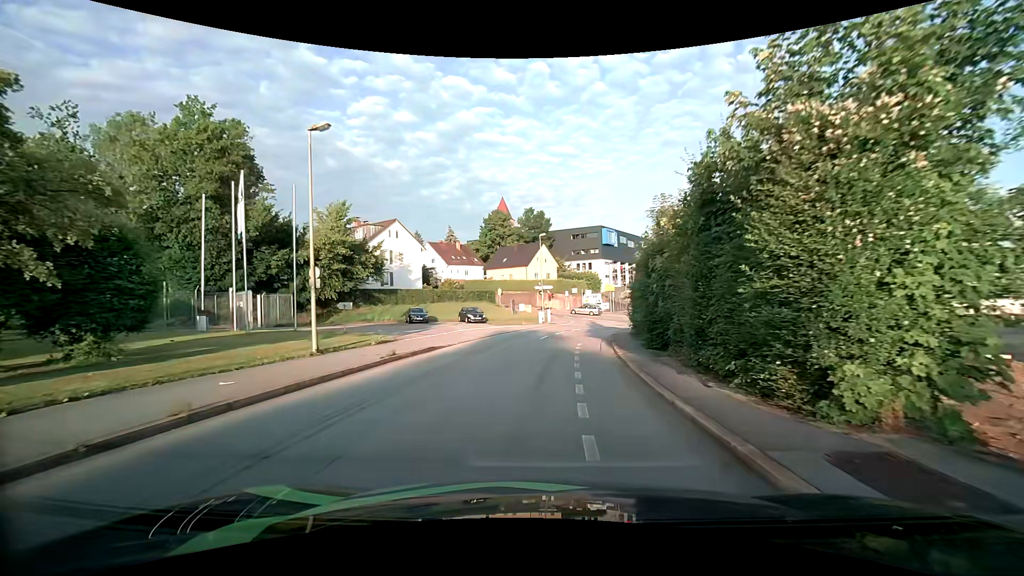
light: Day
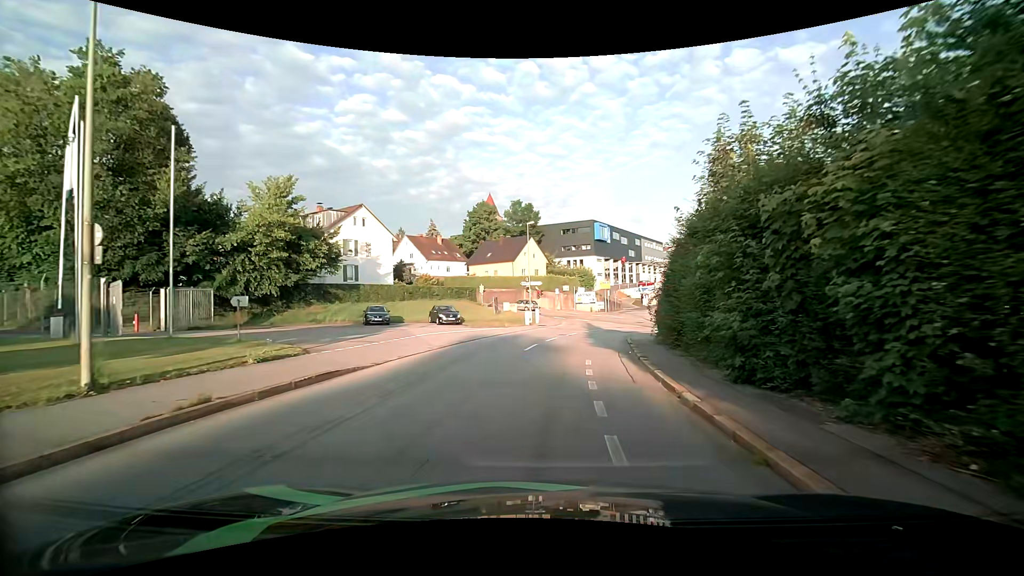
(0.0, +8.1) m; +1°
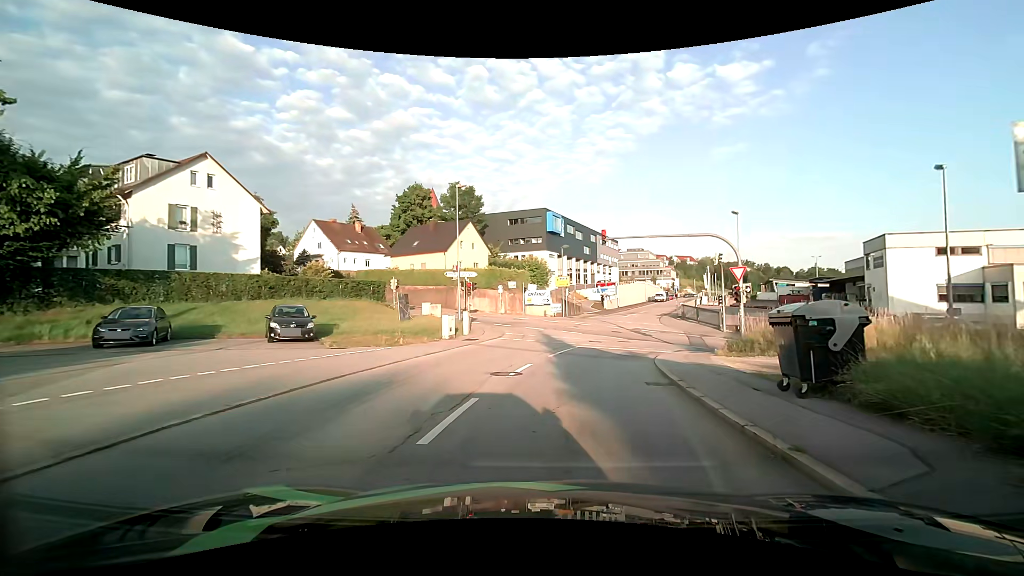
(+0.9, +17.4) m; +6°
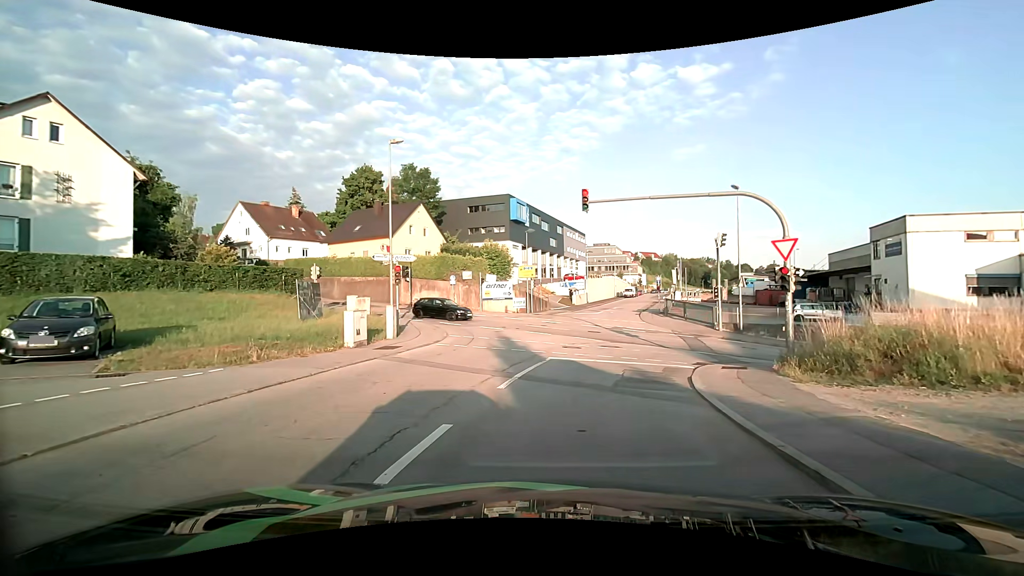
(+0.4, +8.3) m; +4°
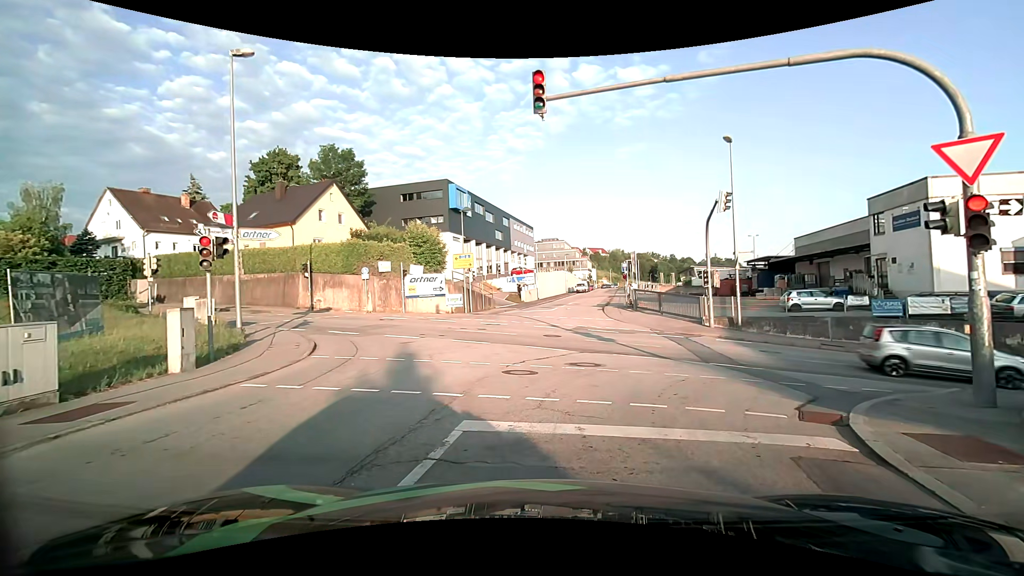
(+0.5, +9.2) m; +7°
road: residential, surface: asphalt
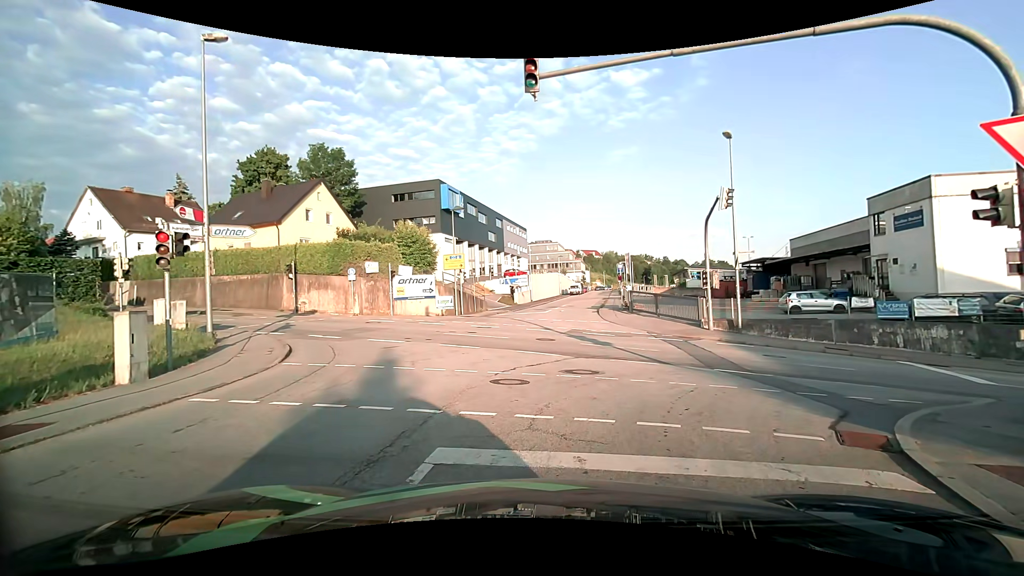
(0.0, +1.1) m; -1°
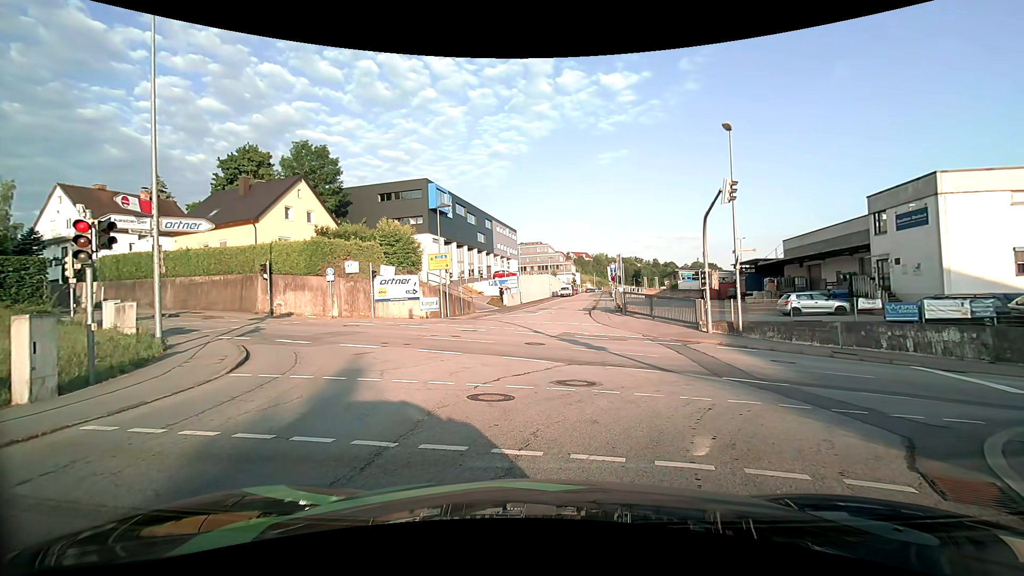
(0.0, +1.5) m; +1°
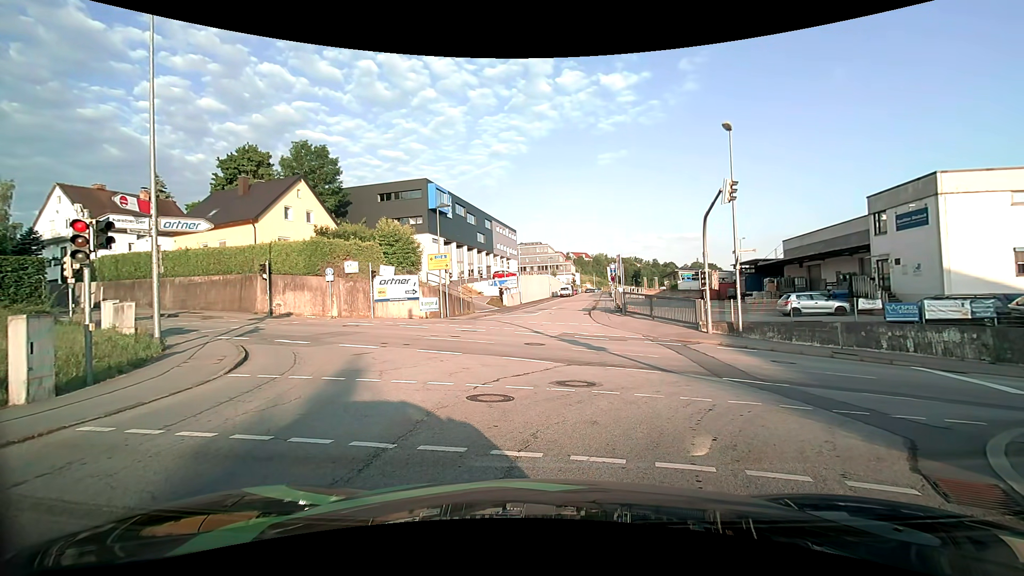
(0.0, +0.1) m; 0°
